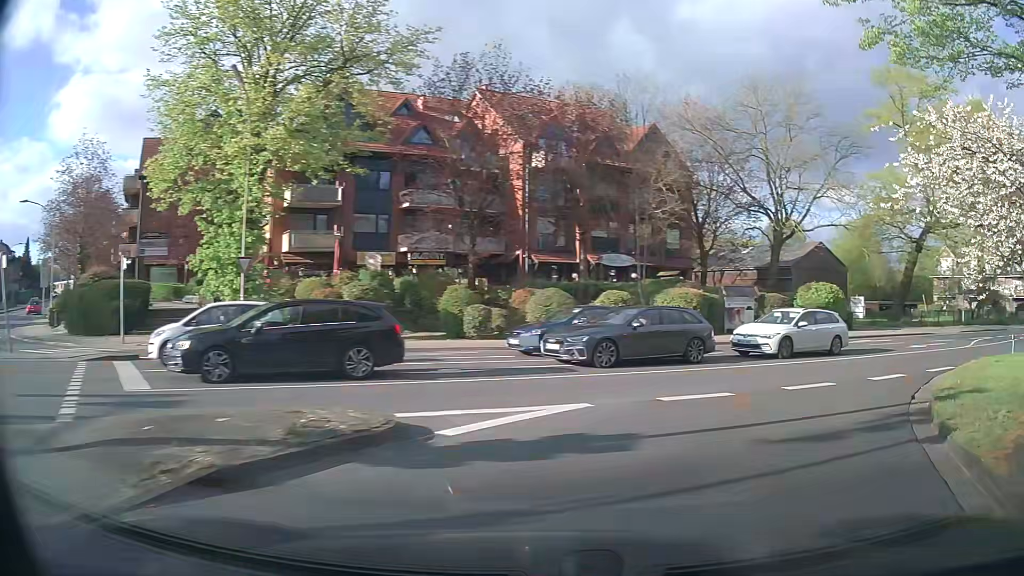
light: Day
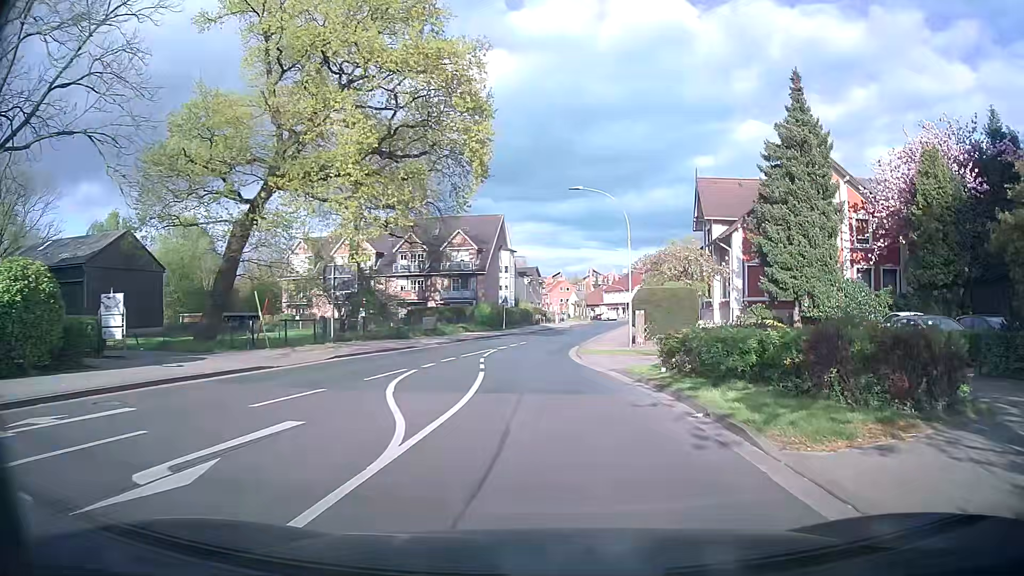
(+11.8, +19.5) m; +58°
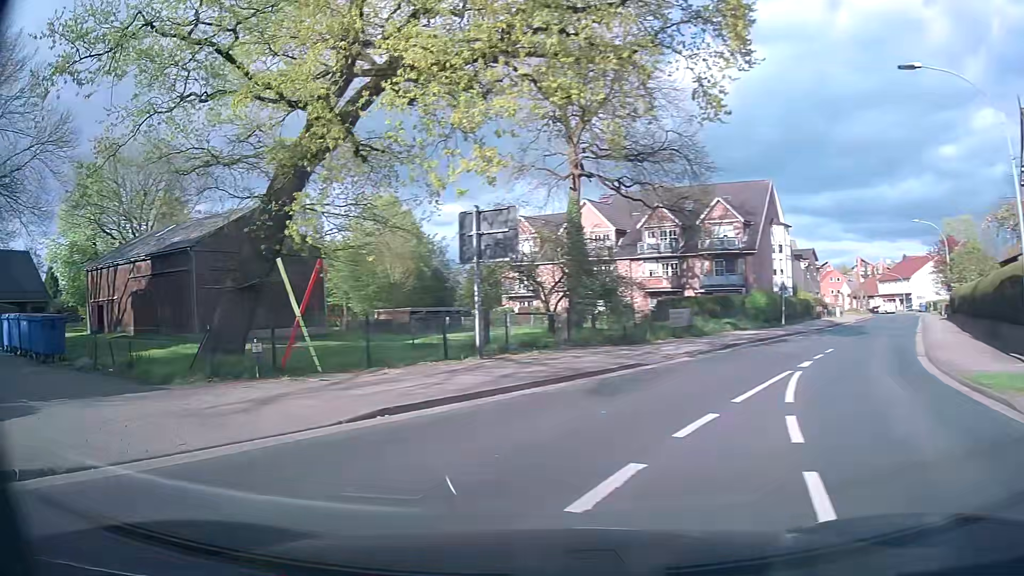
(-1.2, +15.3) m; -22°
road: tertiary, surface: asphalt
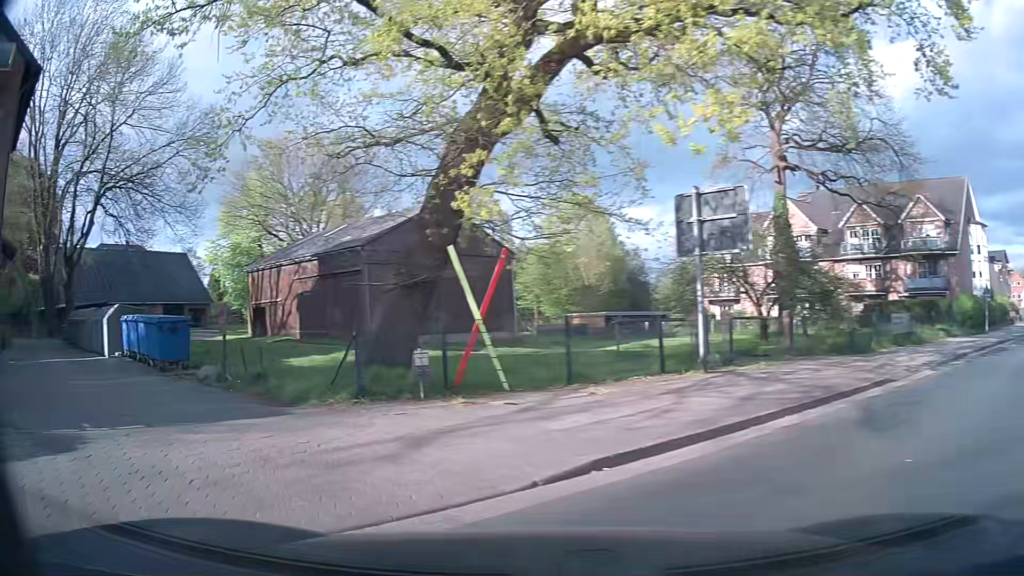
(-0.4, +2.9) m; -17°
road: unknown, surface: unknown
